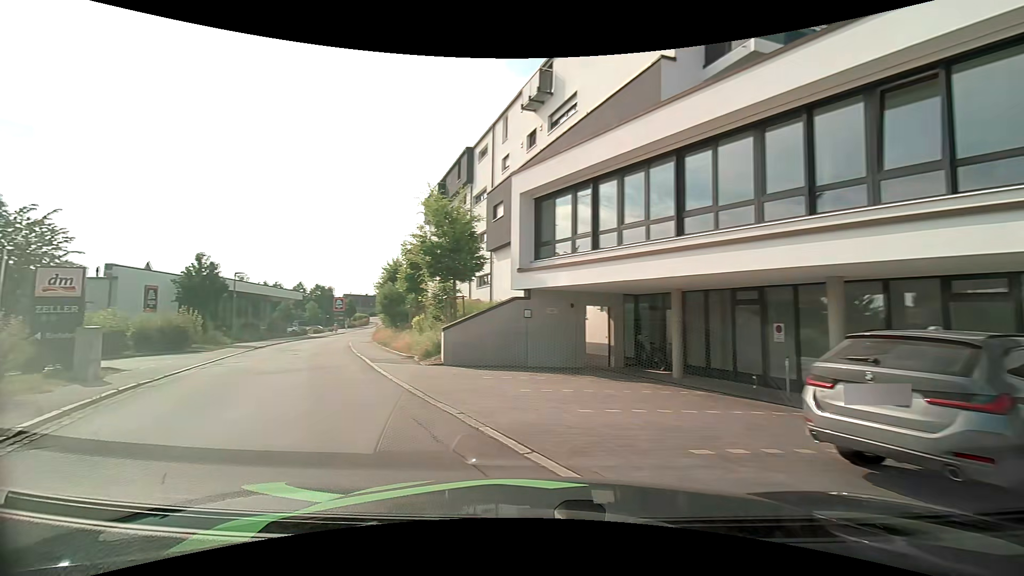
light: Day
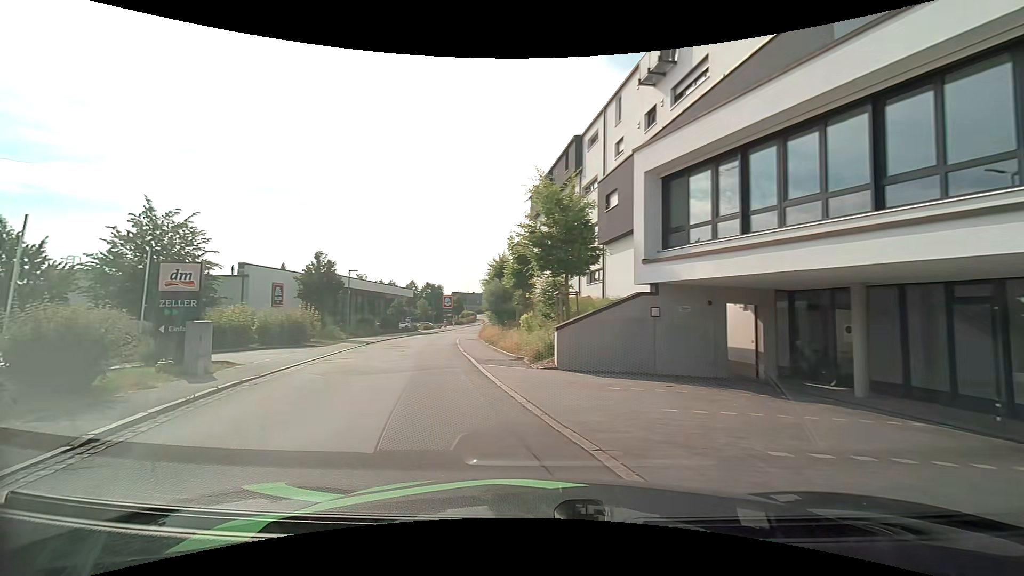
(-0.3, +2.0) m; -13°
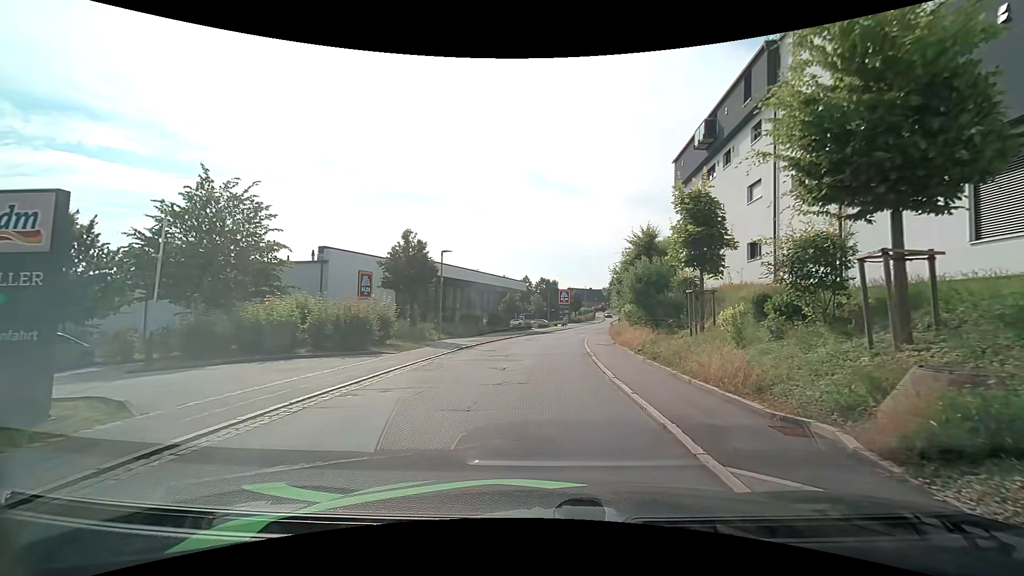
(-2.0, +10.0) m; -13°
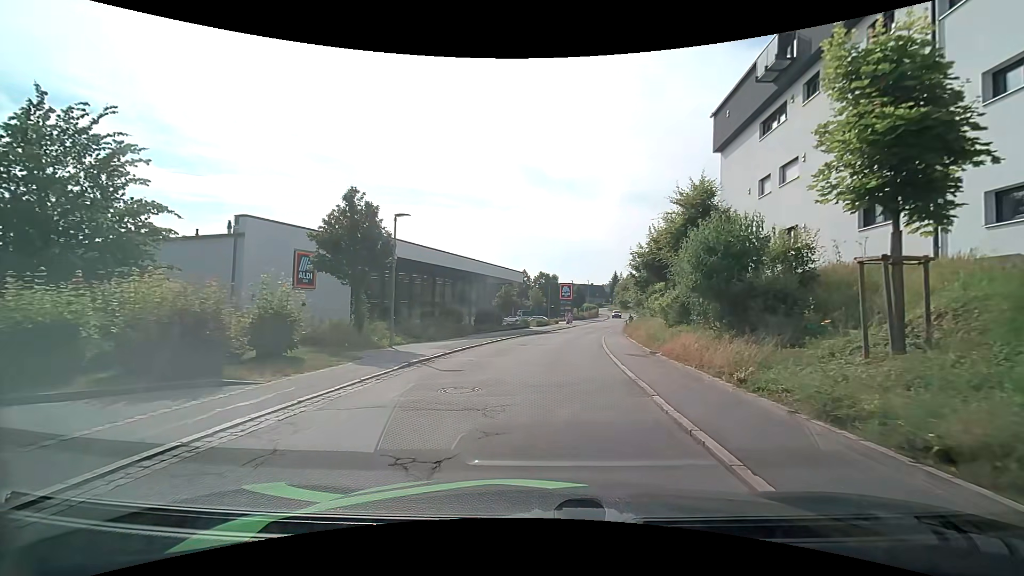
(-0.1, +9.1) m; -1°
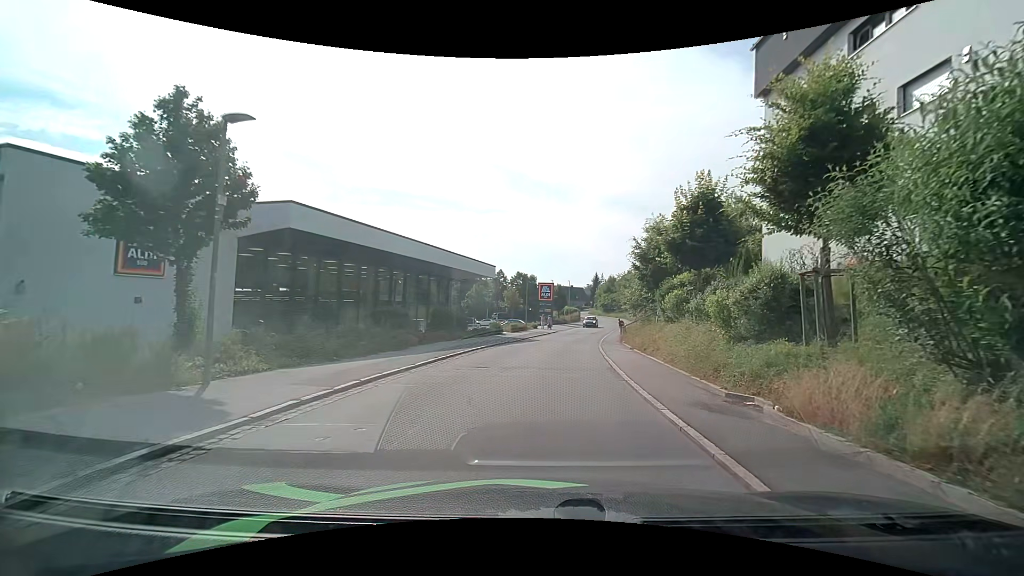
(+0.1, +9.3) m; +3°
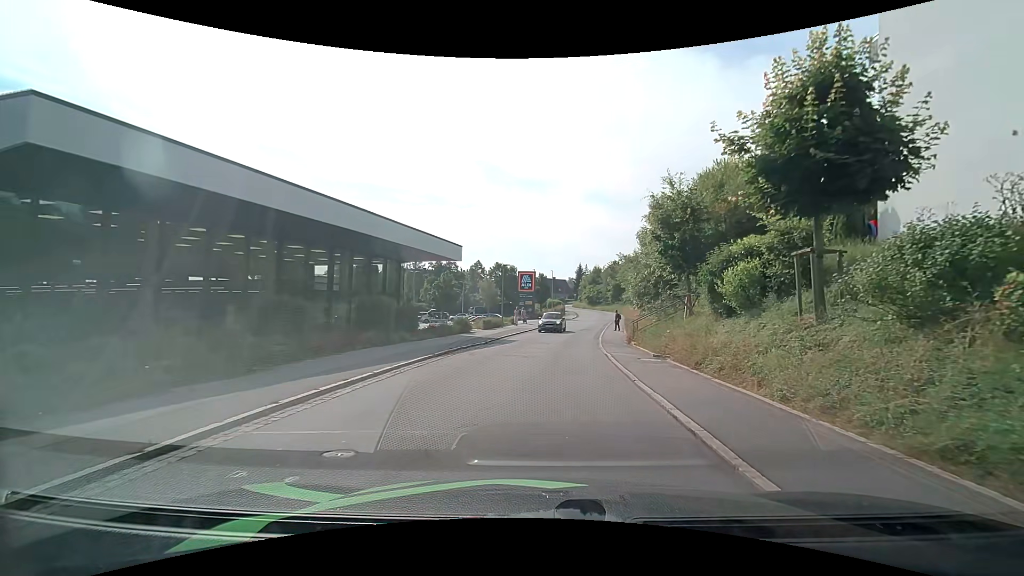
(+0.1, +9.2) m; +2°
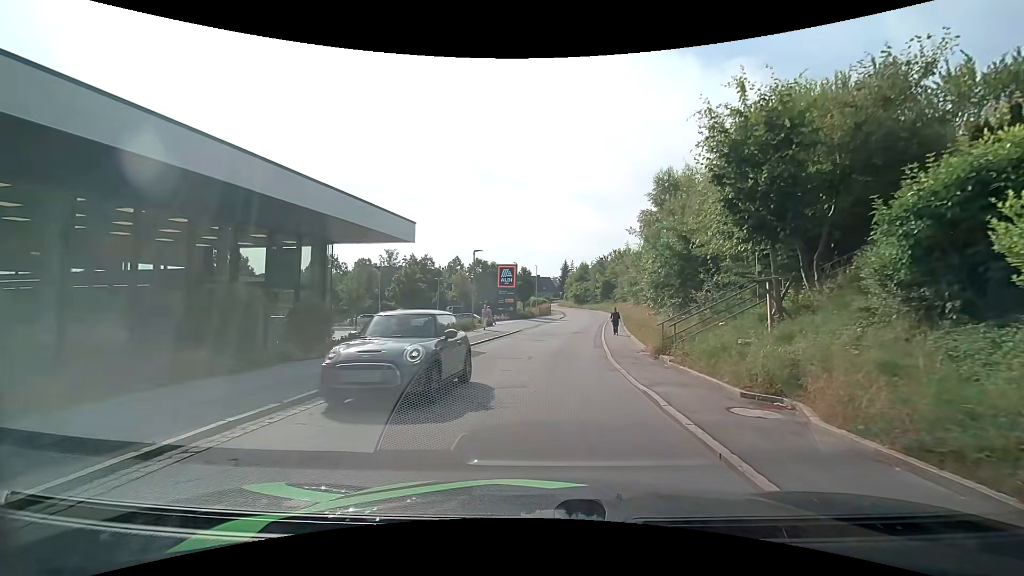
(+0.1, +8.7) m; +1°
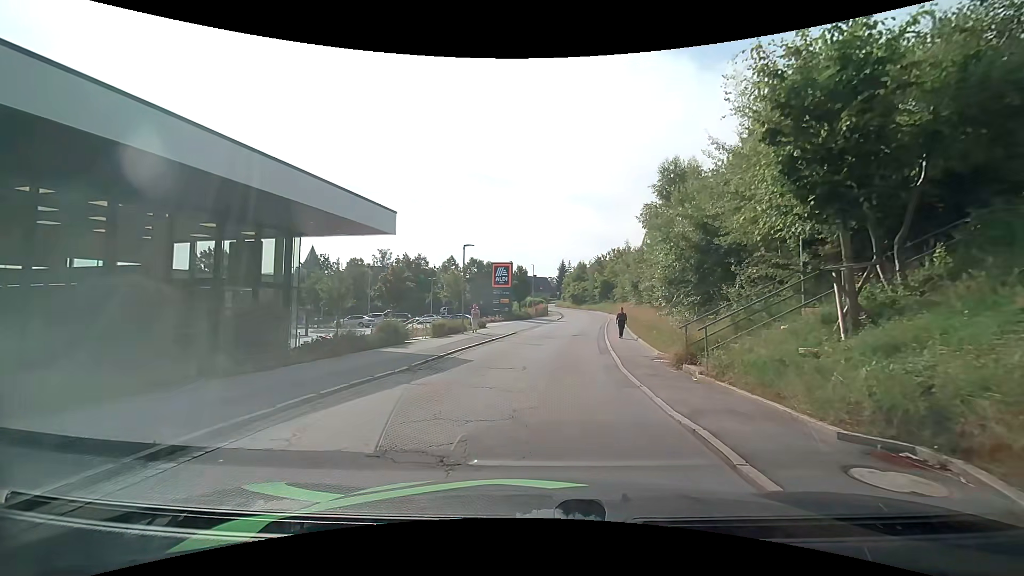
(+0.1, +2.8) m; +1°
(0, +10) (+1, +20) (+2, +30) (+3, +40) (+5, +50) (+6, +60) (+7, +70) (+8, +80) (+7, +90) (+6, +99) m
